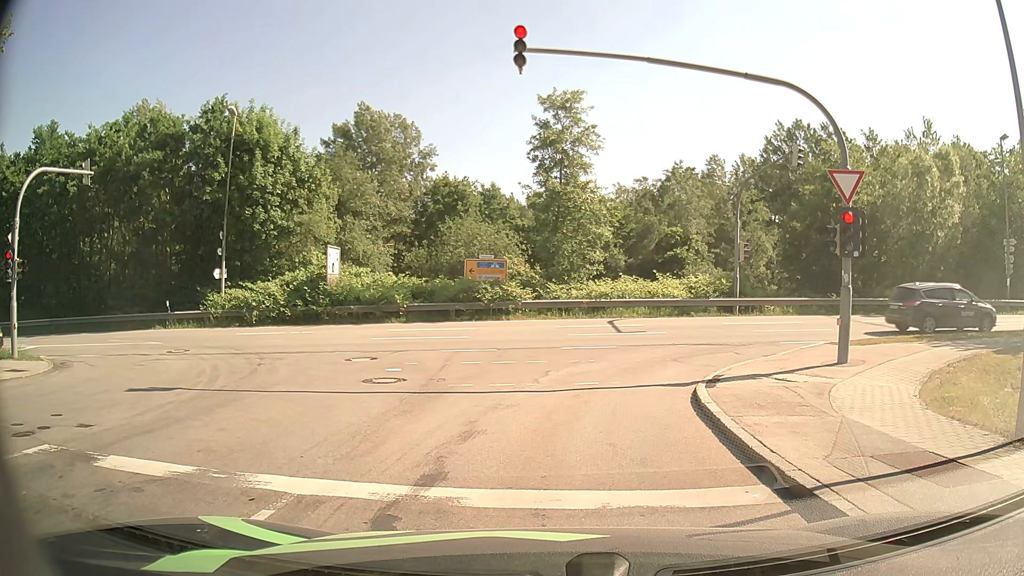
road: residential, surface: asphalt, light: Day
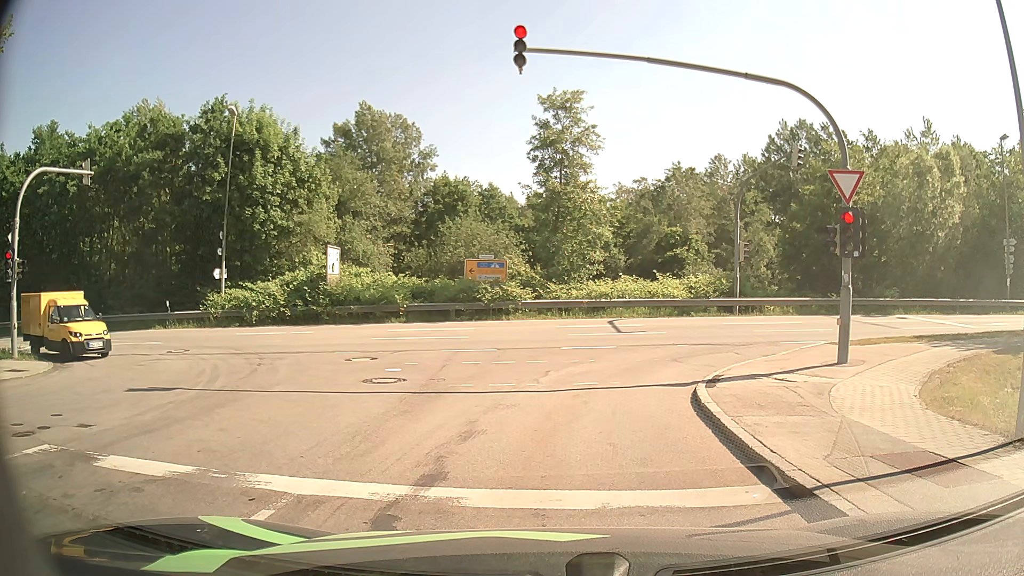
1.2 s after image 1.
(0.0, 0.0) m; 0°
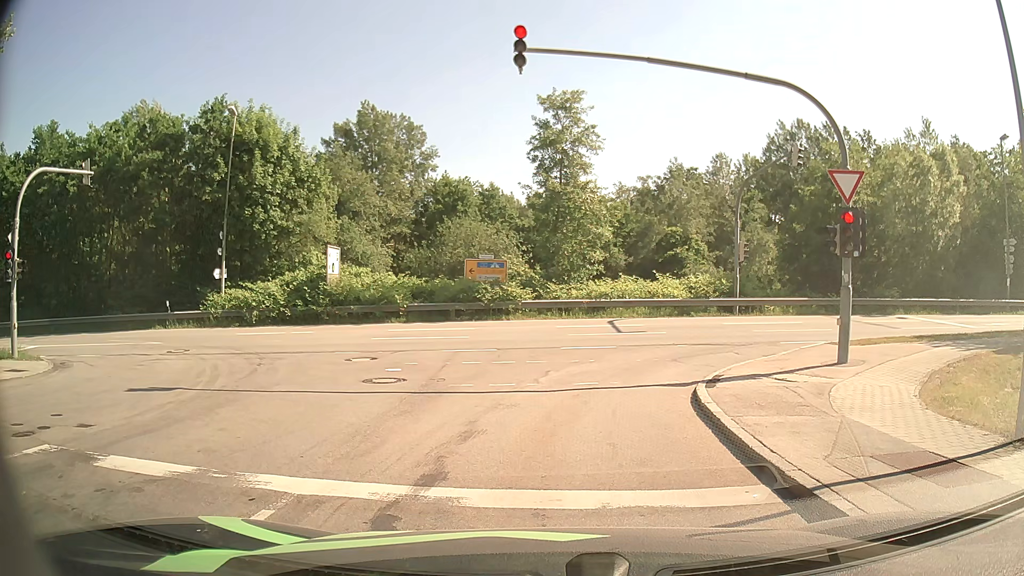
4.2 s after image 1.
(0.0, 0.0) m; 0°
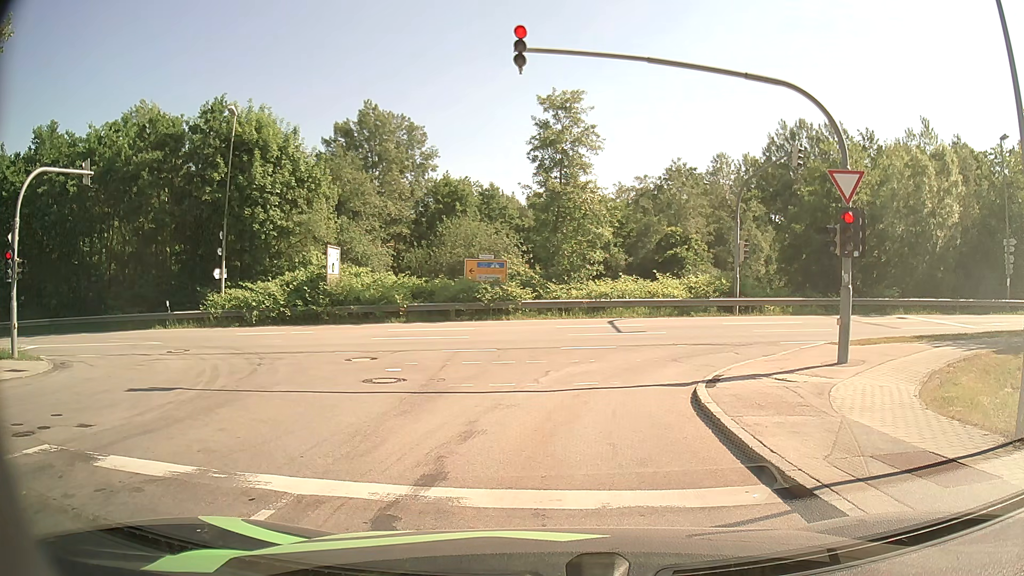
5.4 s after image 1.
(0.0, 0.0) m; 0°
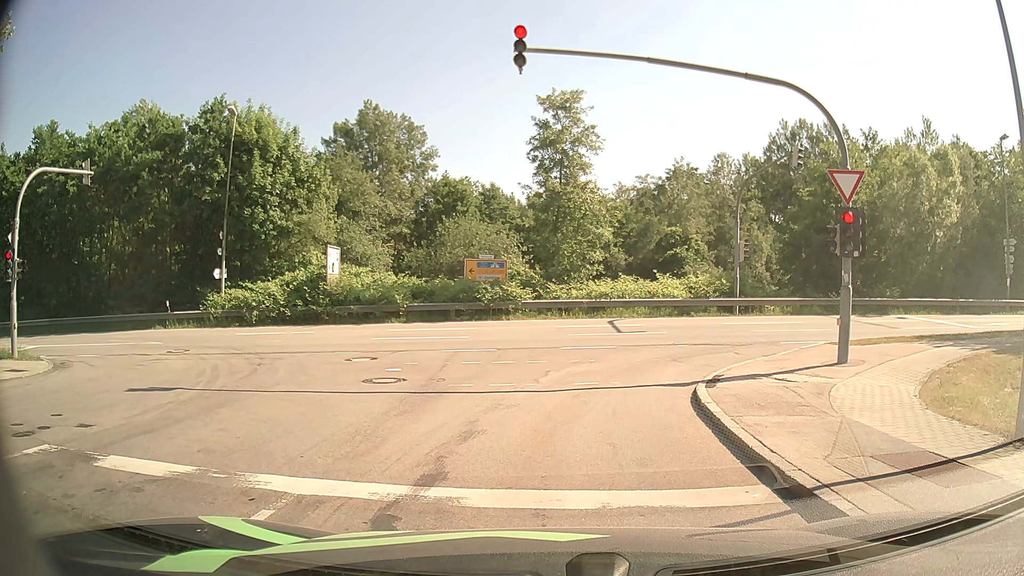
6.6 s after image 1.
(0.0, 0.0) m; 0°
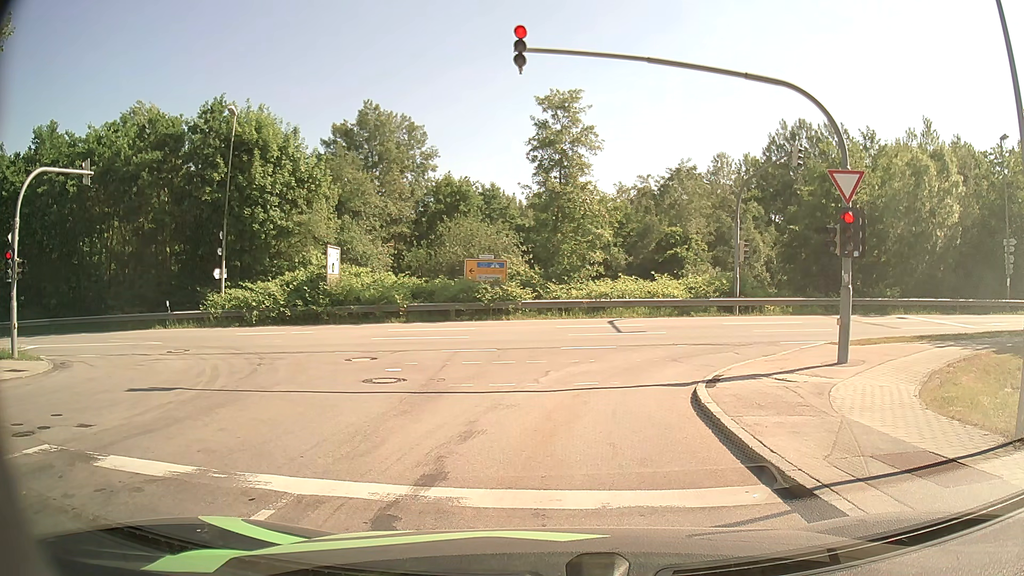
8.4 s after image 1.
(0.0, 0.0) m; 0°
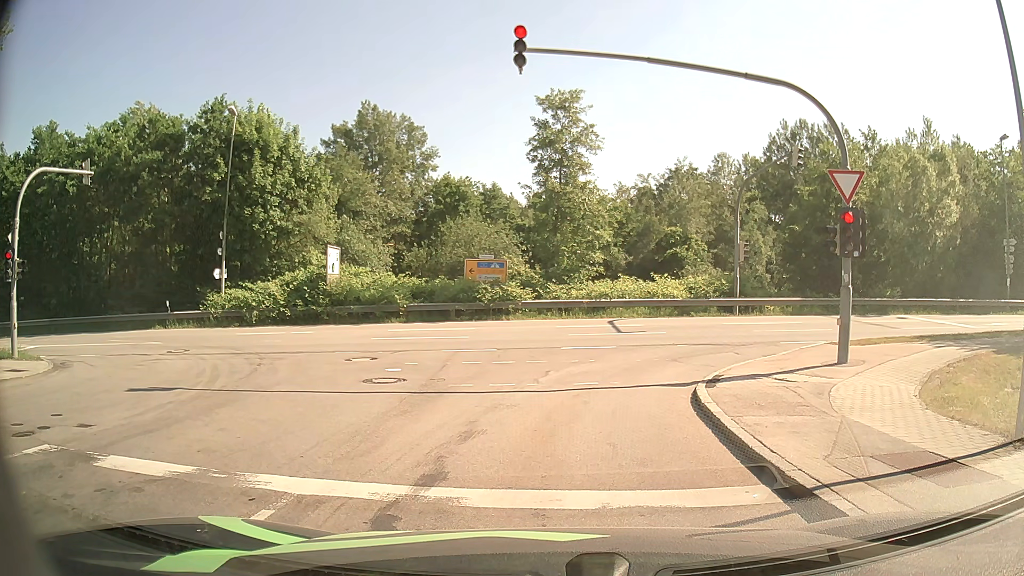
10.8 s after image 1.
(0.0, 0.0) m; 0°
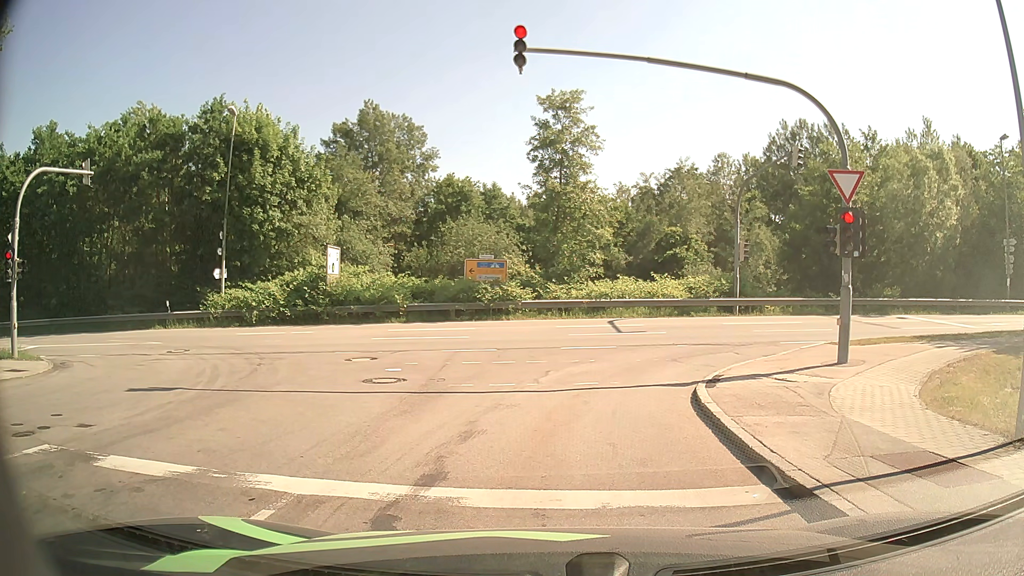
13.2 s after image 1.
(0.0, 0.0) m; 0°
